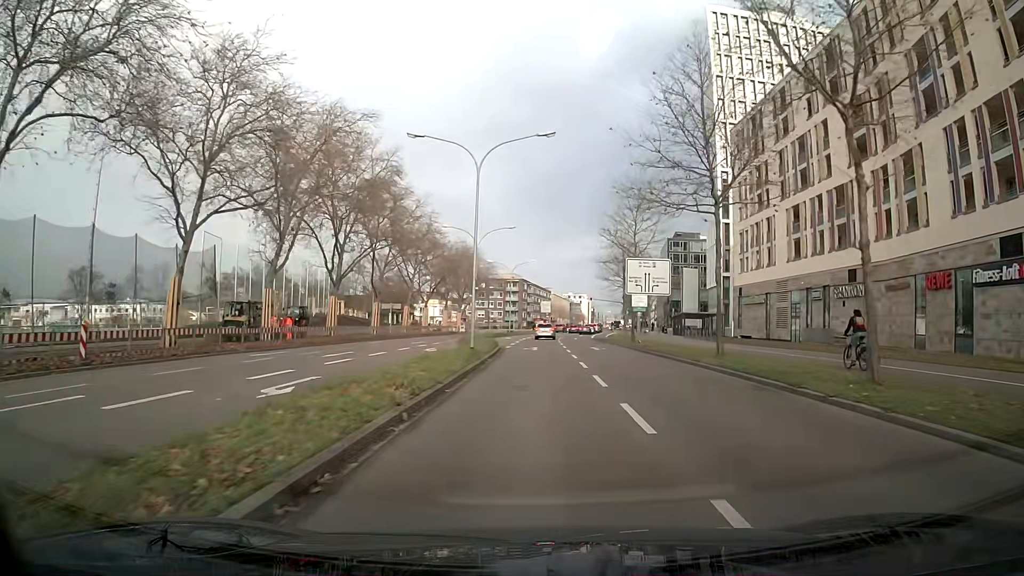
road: secondary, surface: asphalt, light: Day
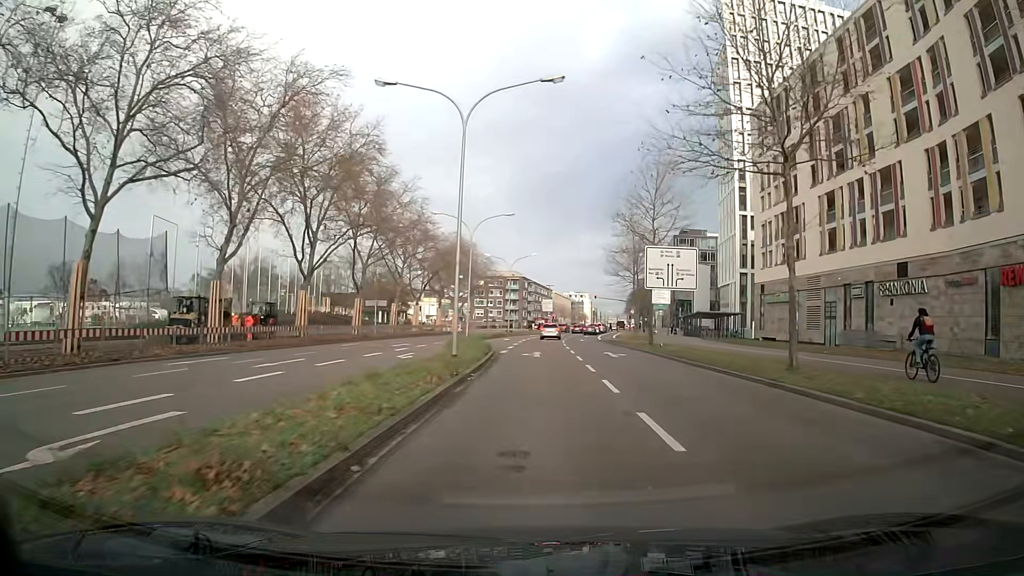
(0.0, +7.0) m; 0°
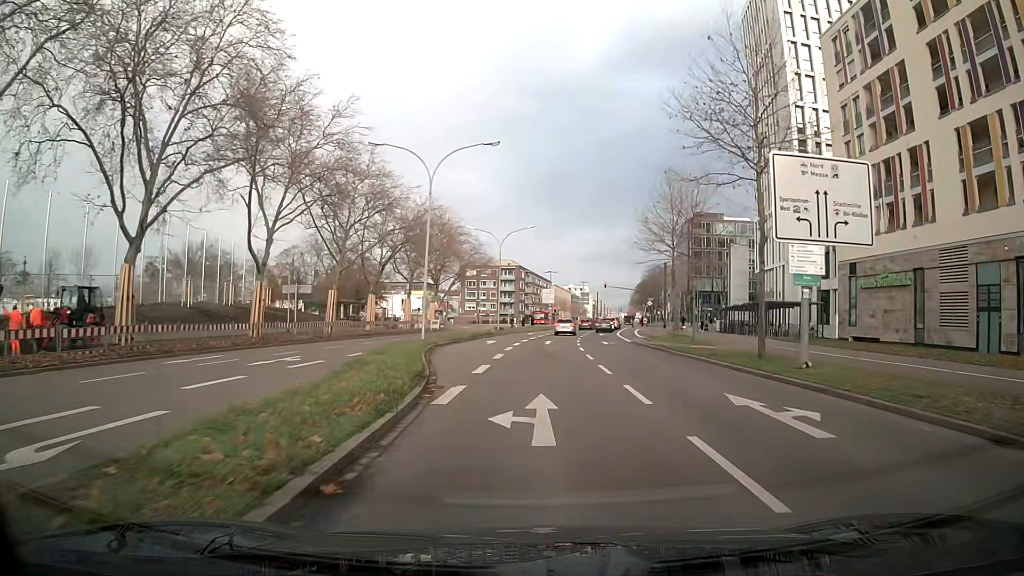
(0.0, +20.4) m; 0°
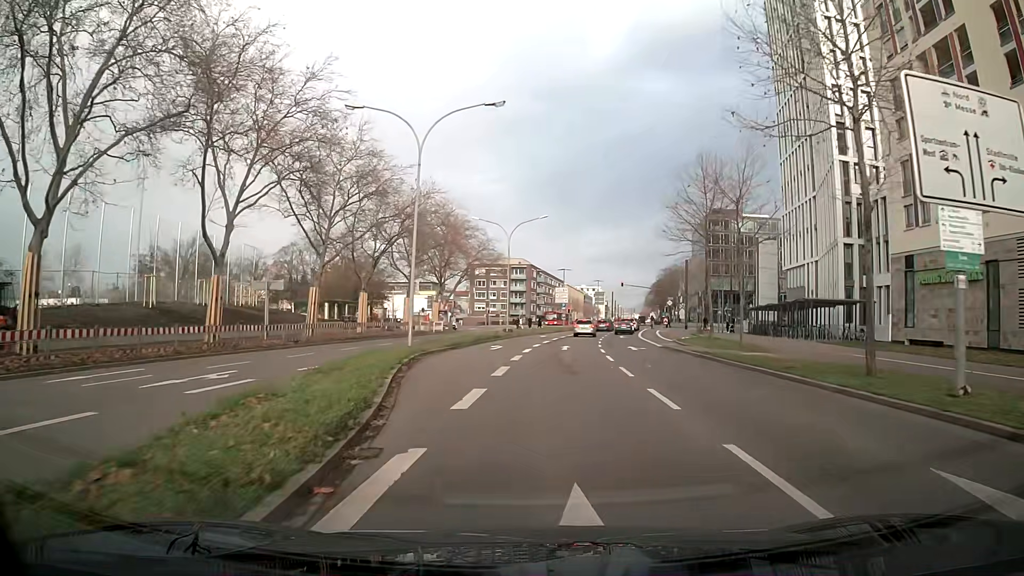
(0.0, +6.5) m; 0°
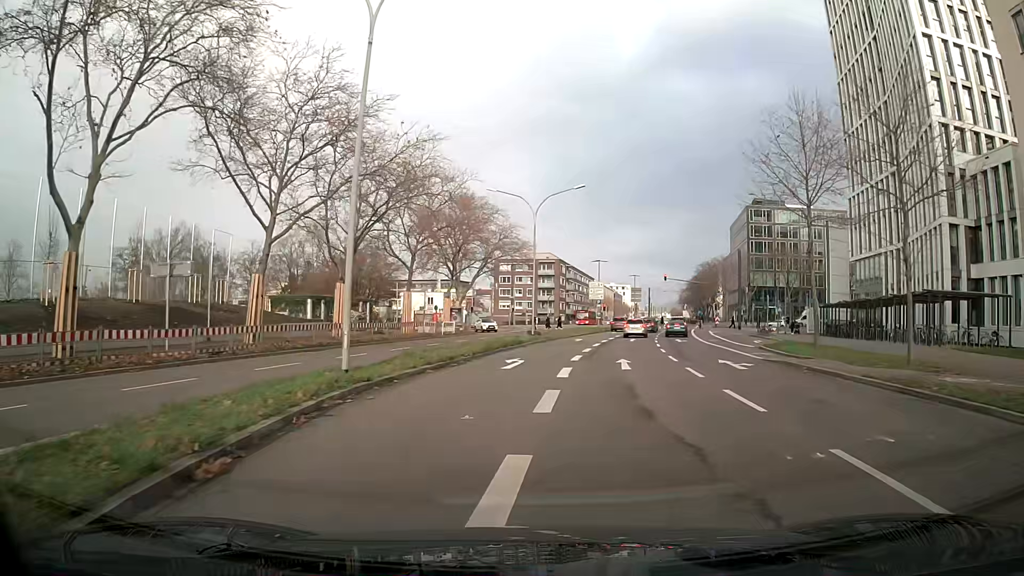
(-0.3, +12.4) m; -3°
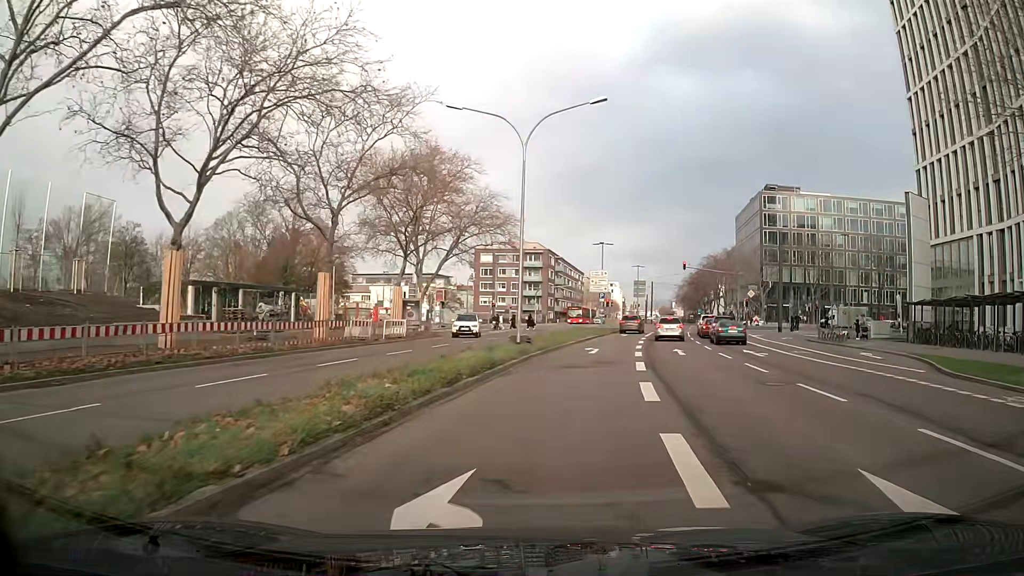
(+0.1, +17.5) m; +2°
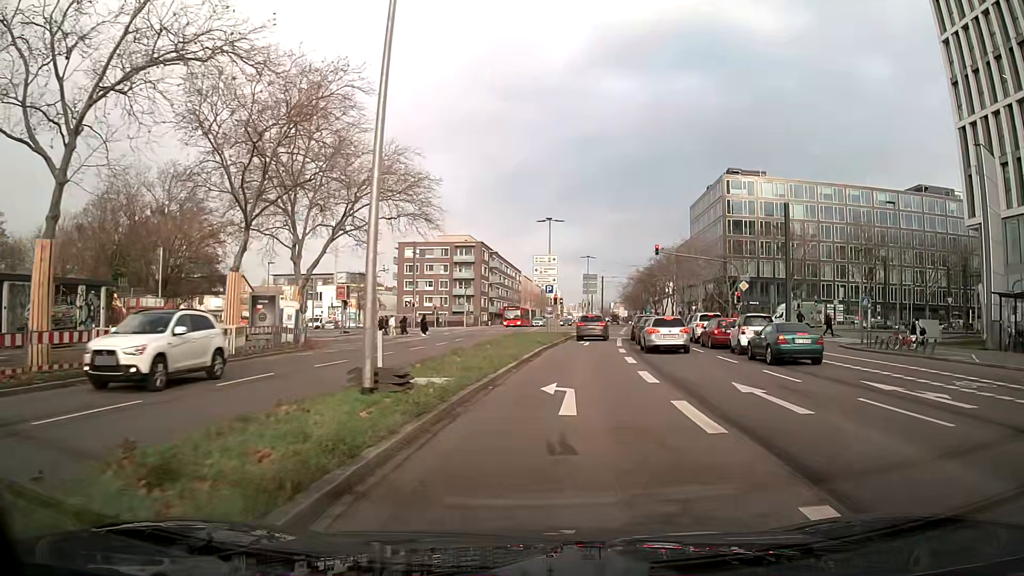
(+0.7, +16.3) m; +5°
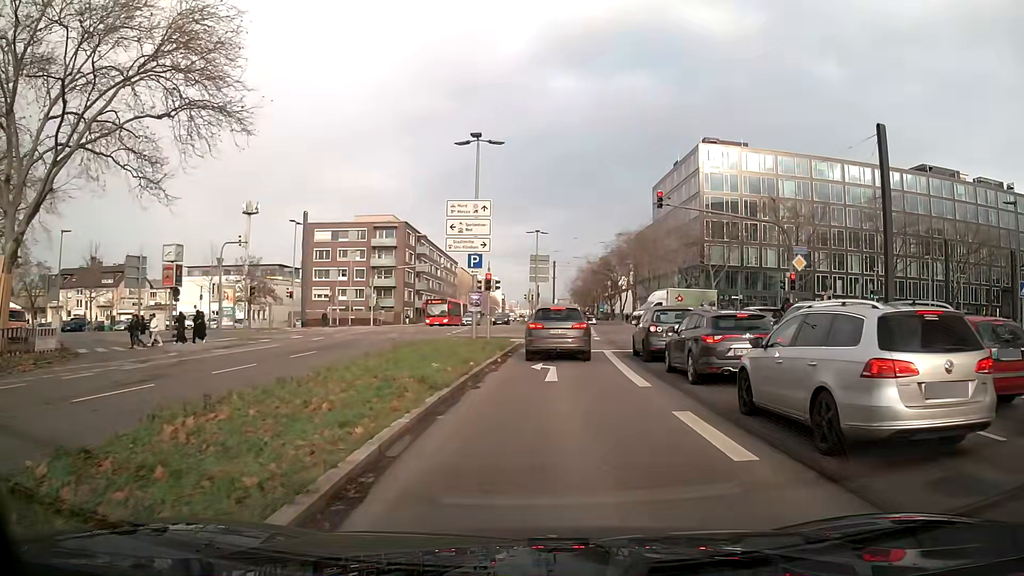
(+1.0, +21.0) m; +5°
